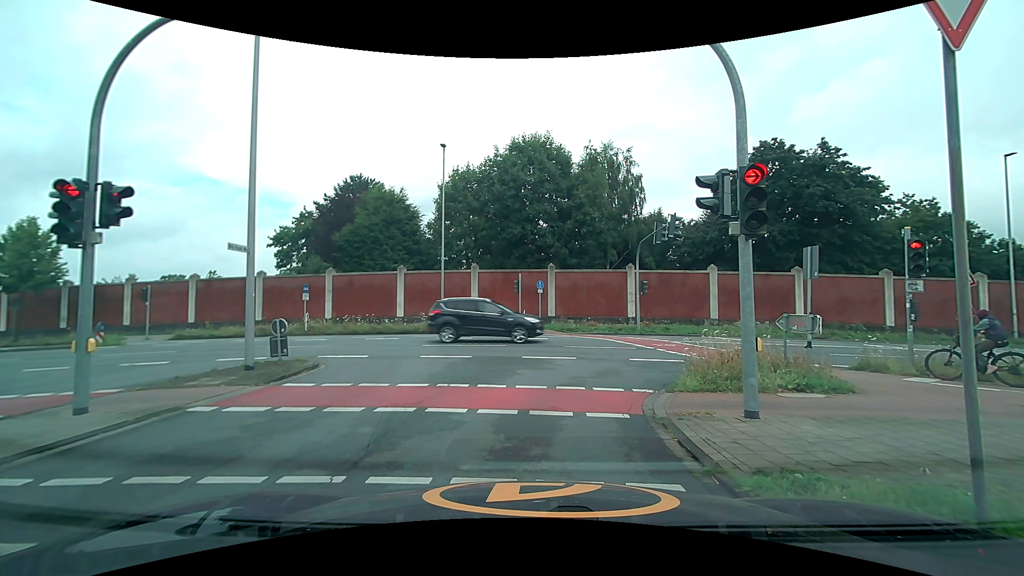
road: unclassified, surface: asphalt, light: Day
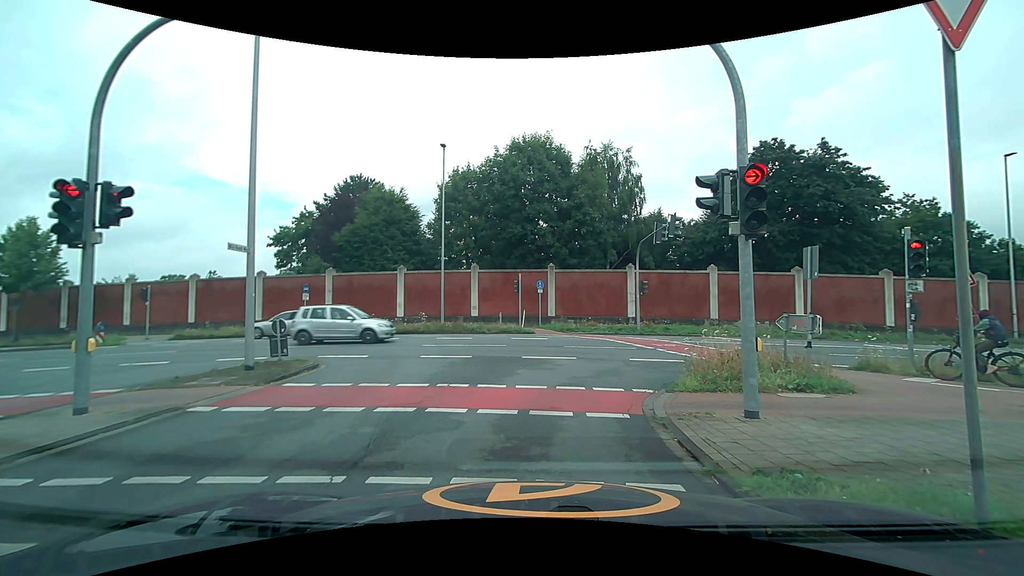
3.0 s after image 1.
(0.0, 0.0) m; 0°
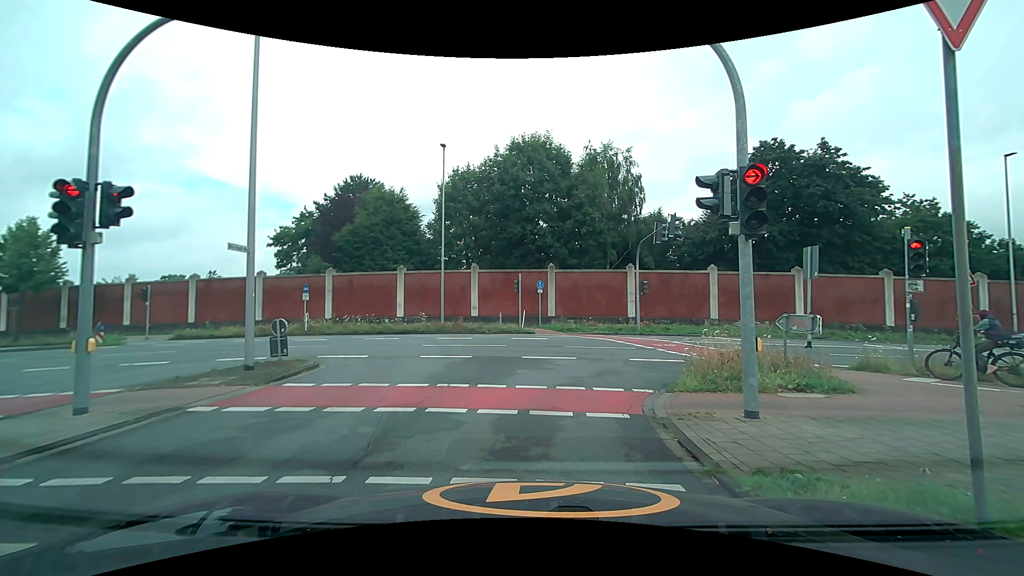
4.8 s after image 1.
(0.0, 0.0) m; 0°
(0, +10) (+6, +18) (+16, +19) (+26, +19) (+36, +19) (+46, +18) (+56, +18) (+66, +18) (+76, +17) (+86, +17) m
